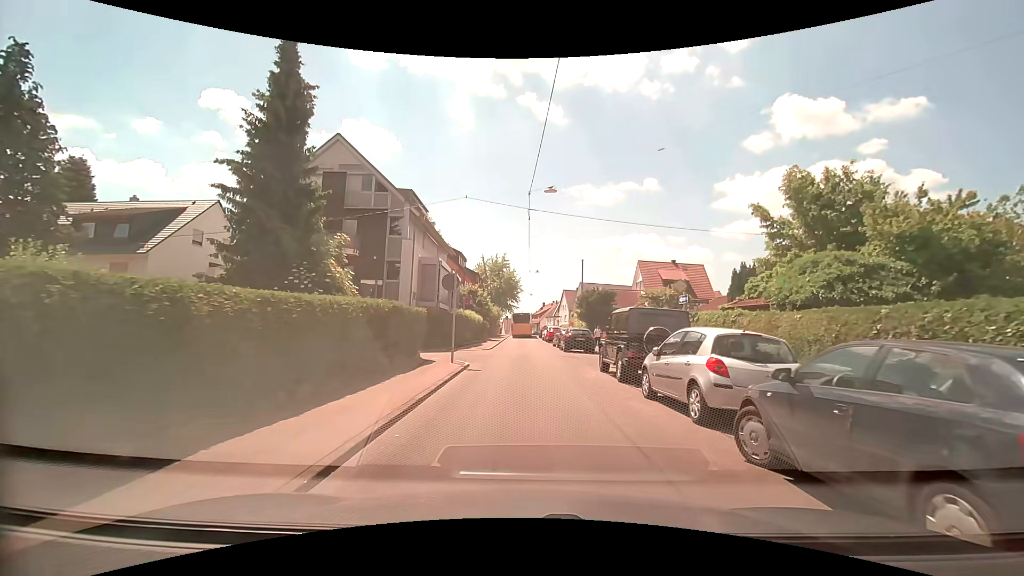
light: Day
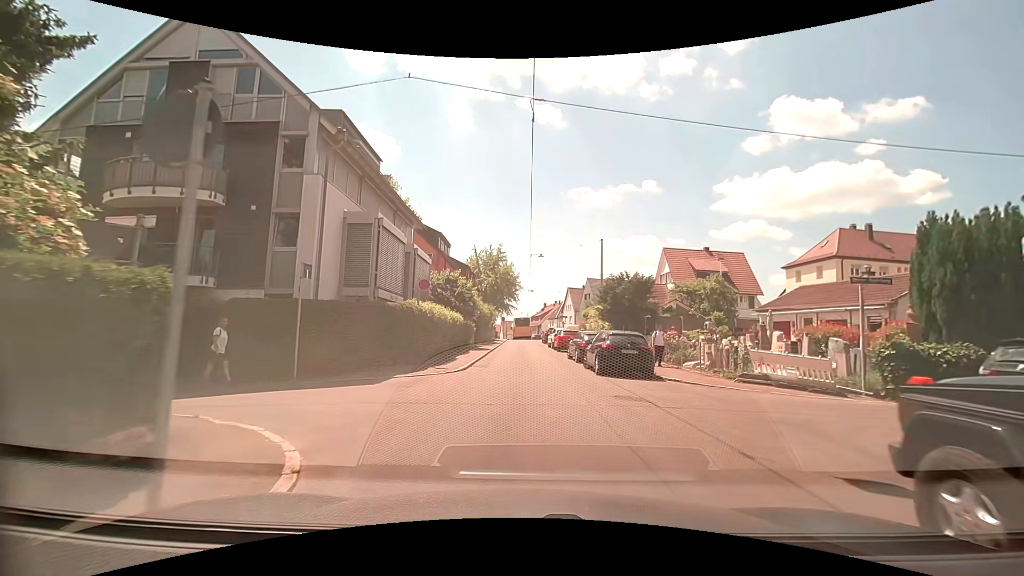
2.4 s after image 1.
(+0.3, +13.4) m; +1°
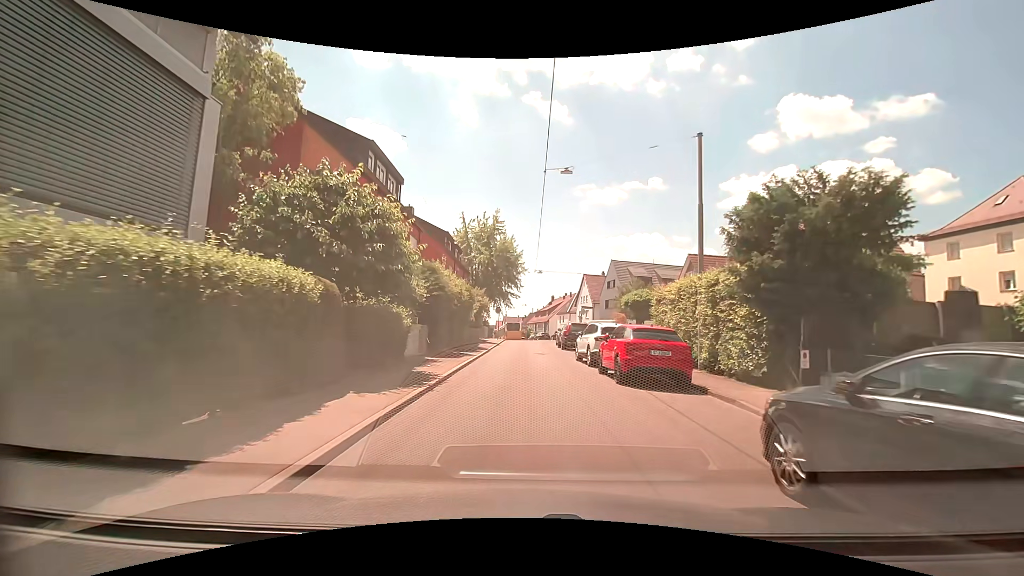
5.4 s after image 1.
(-0.1, +20.7) m; -1°
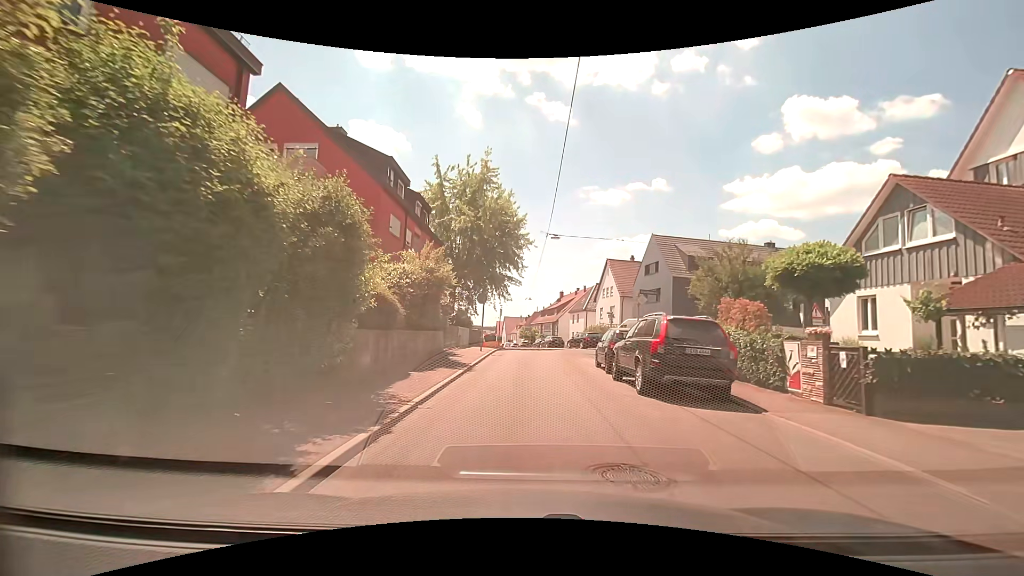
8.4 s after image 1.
(+0.1, +20.1) m; 0°
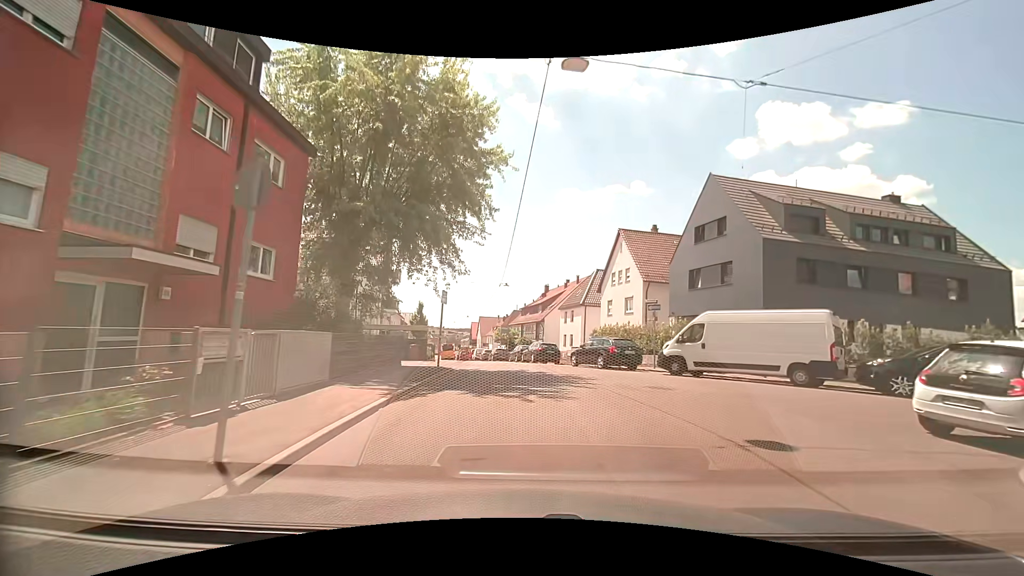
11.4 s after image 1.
(+0.5, +20.1) m; +3°
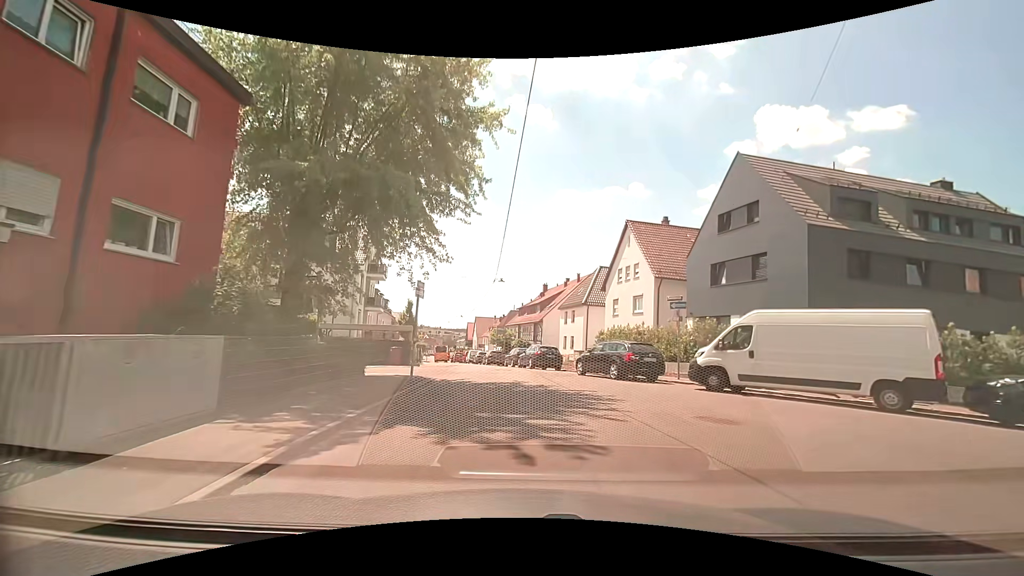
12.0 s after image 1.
(0.0, +4.1) m; 0°
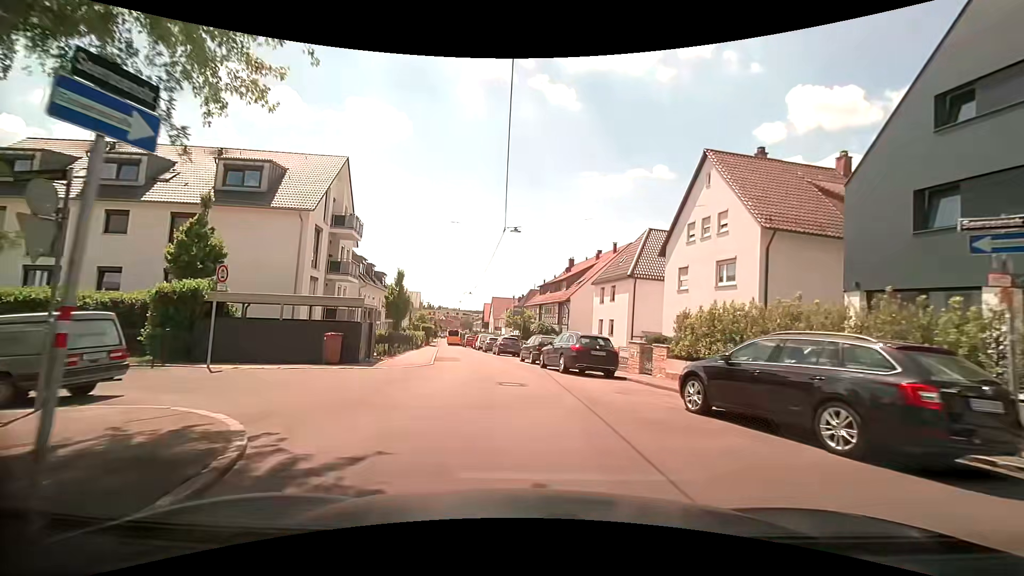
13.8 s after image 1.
(-0.1, +12.2) m; -2°
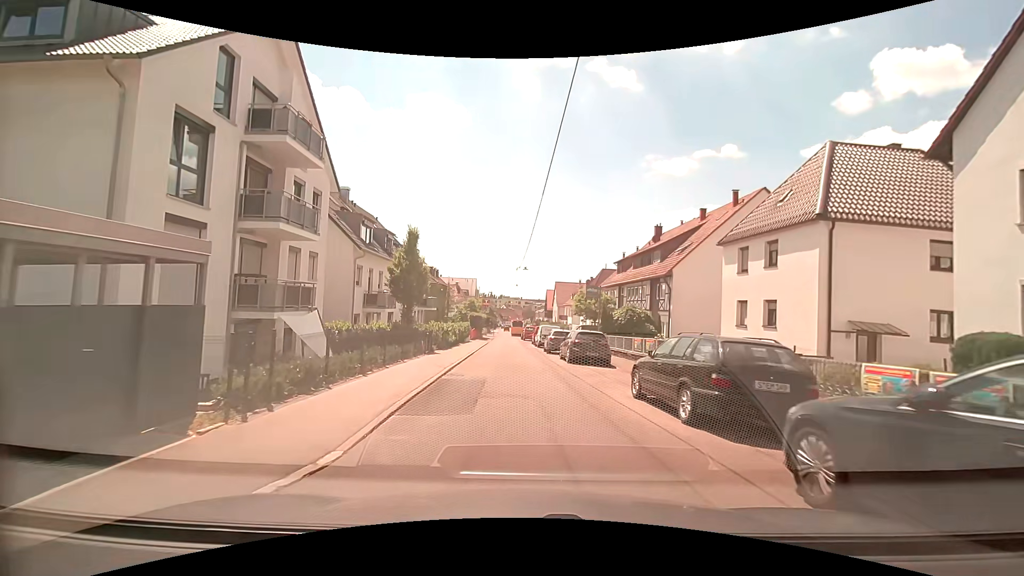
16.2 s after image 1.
(-0.8, +15.3) m; -8°
